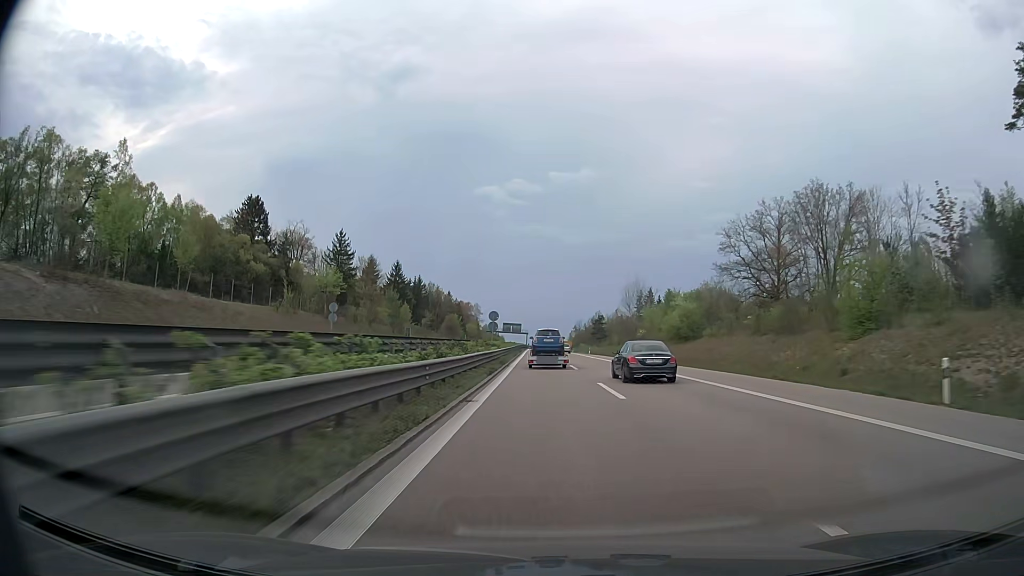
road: trunk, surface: asphalt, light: Day
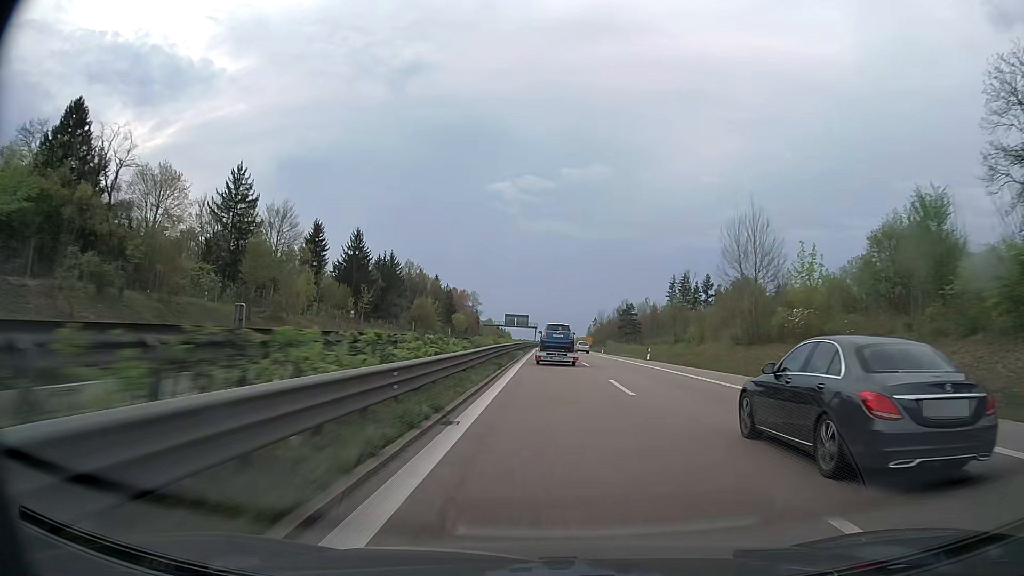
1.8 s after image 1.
(-0.9, +53.9) m; -1°
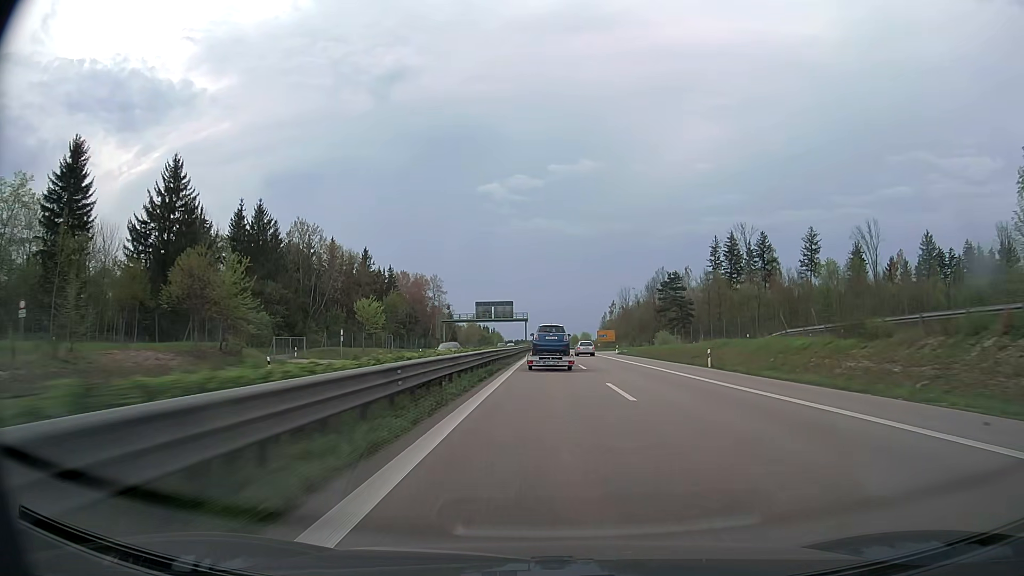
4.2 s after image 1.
(+0.3, +73.3) m; 0°
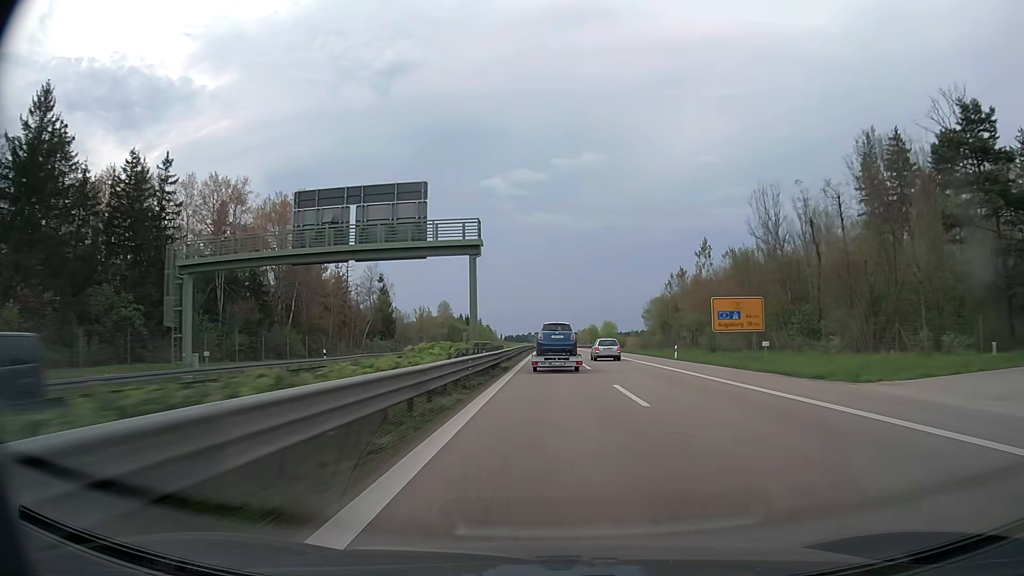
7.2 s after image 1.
(-0.4, +90.9) m; 0°
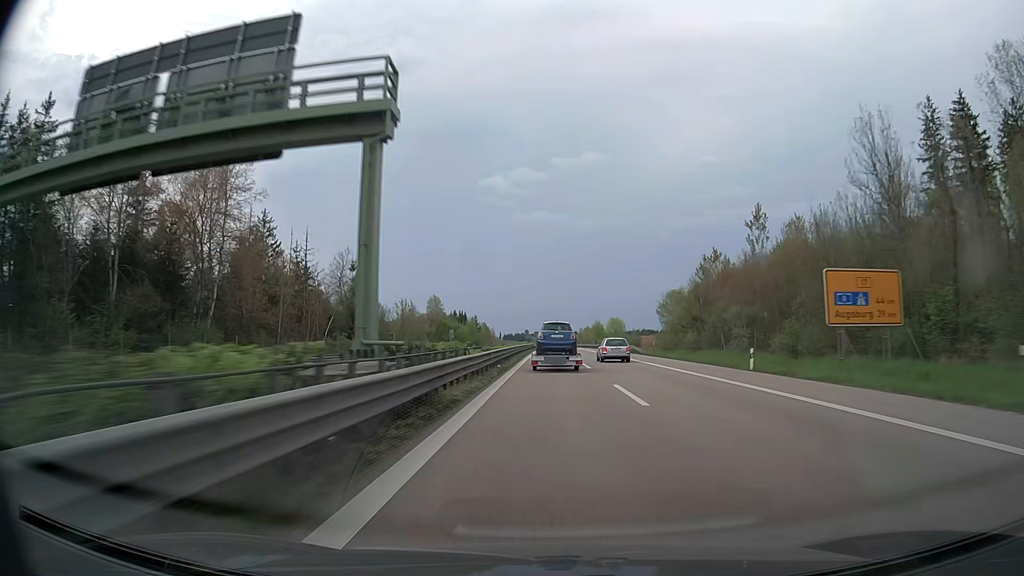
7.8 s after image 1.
(0.0, +18.2) m; 0°
(0, +10) (0, +20) (0, +30) (0, +40) (0, +50) (0, +60) (0, +70) (0, +80) (0, +90) (0, +100) m
